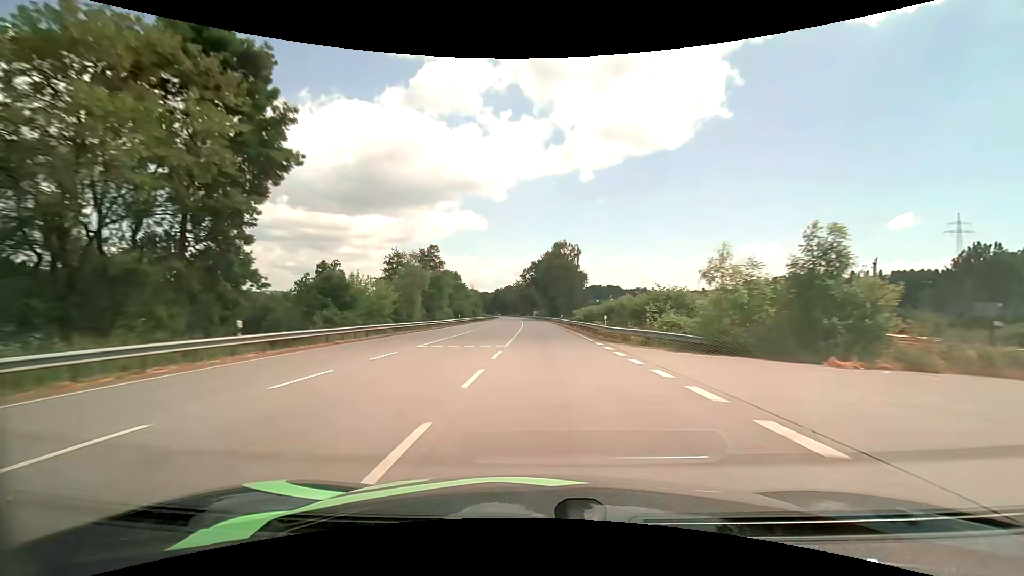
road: primary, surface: asphalt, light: Day
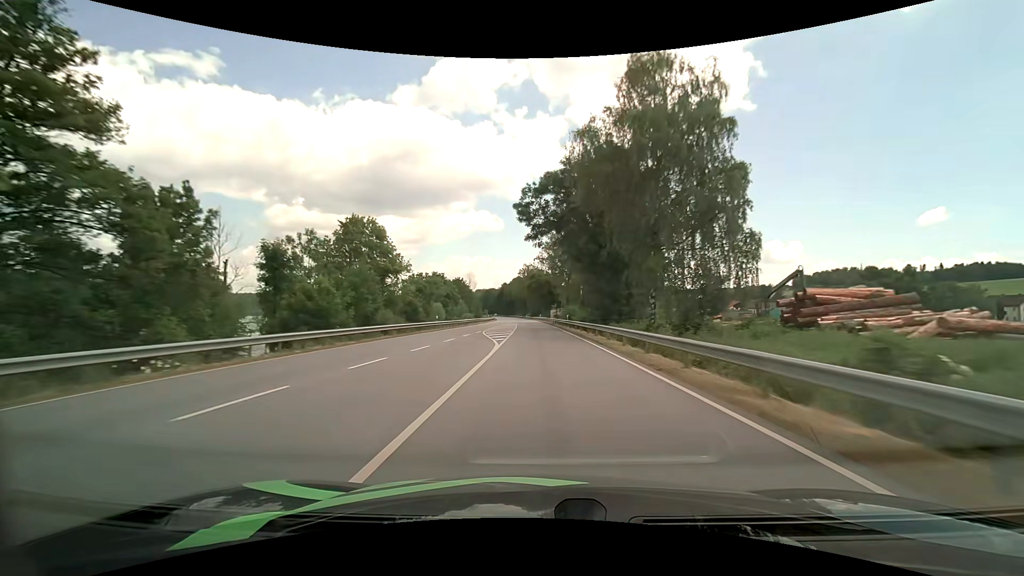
(-0.8, +74.5) m; -2°
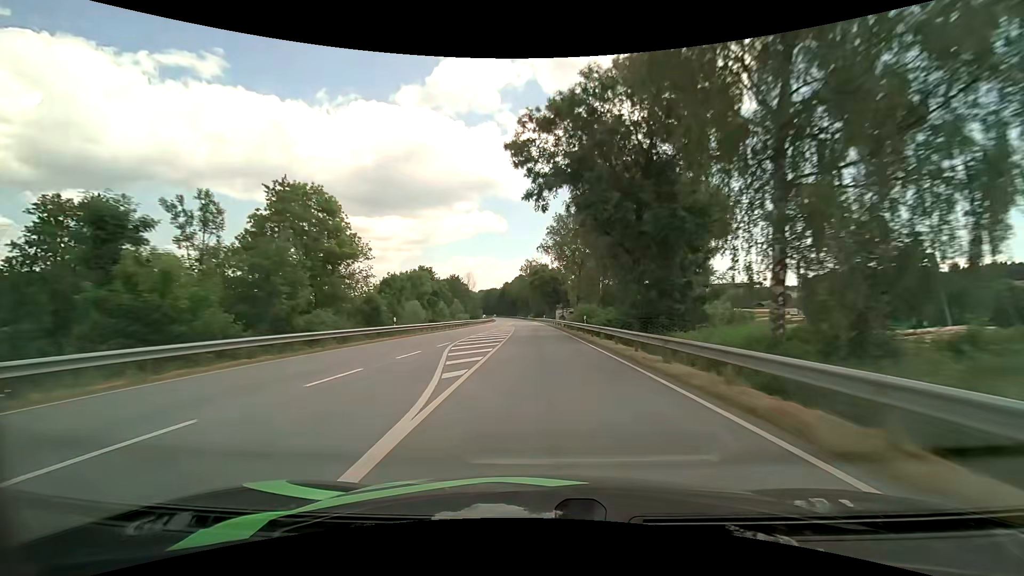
(0.0, +15.0) m; 0°
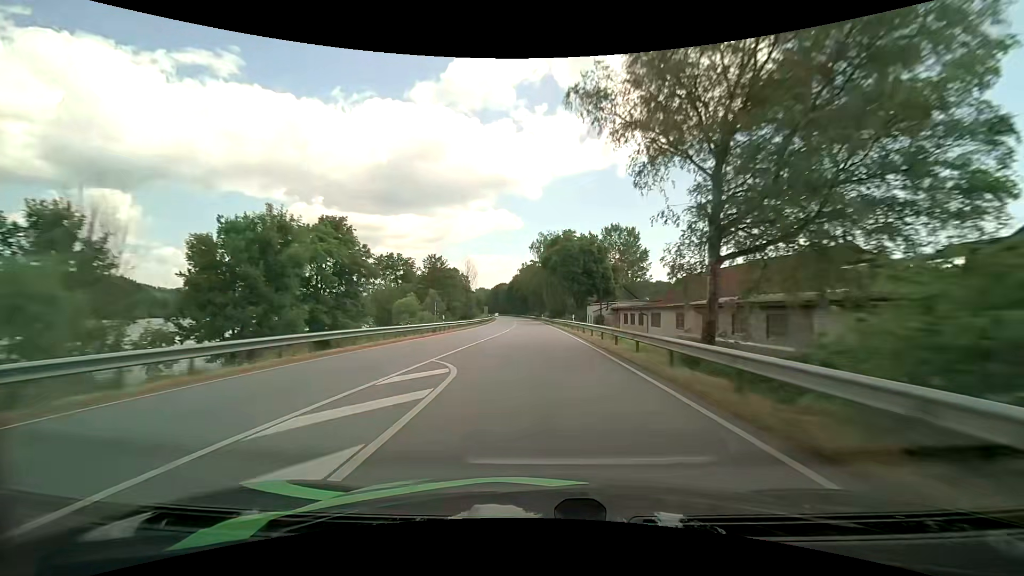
(-0.6, +45.0) m; -2°
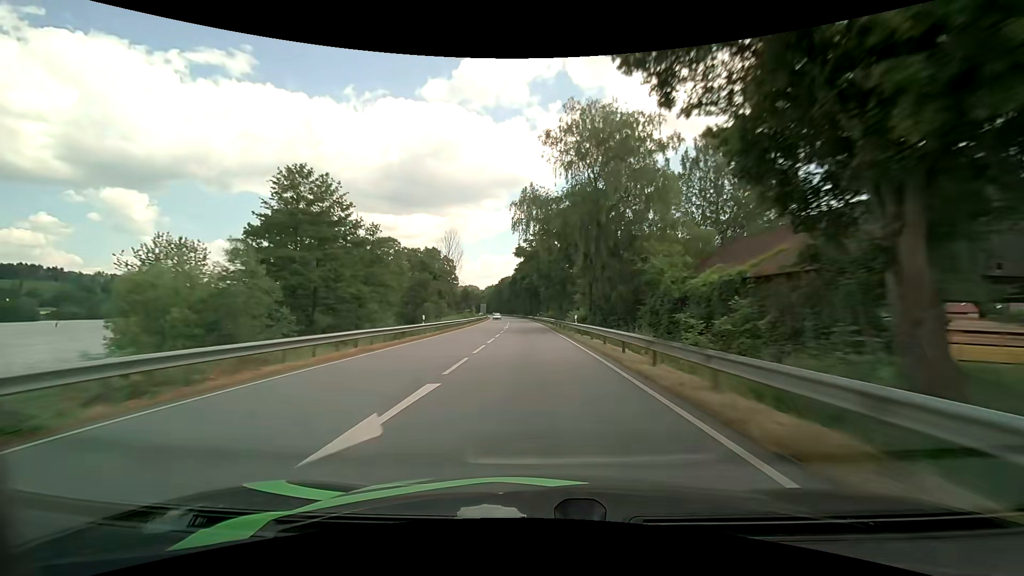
(-0.8, +60.1) m; -1°
